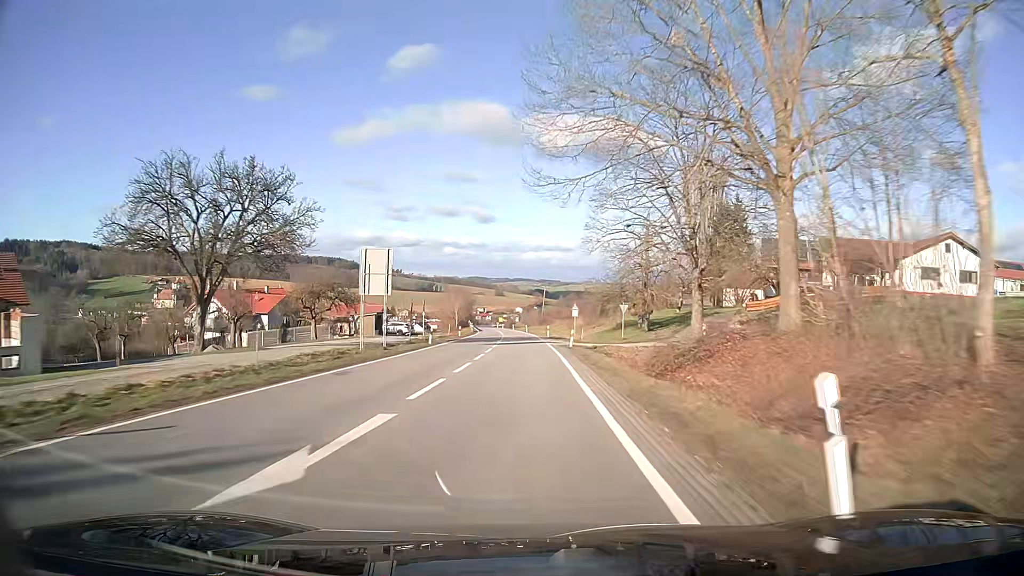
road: secondary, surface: asphalt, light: Day
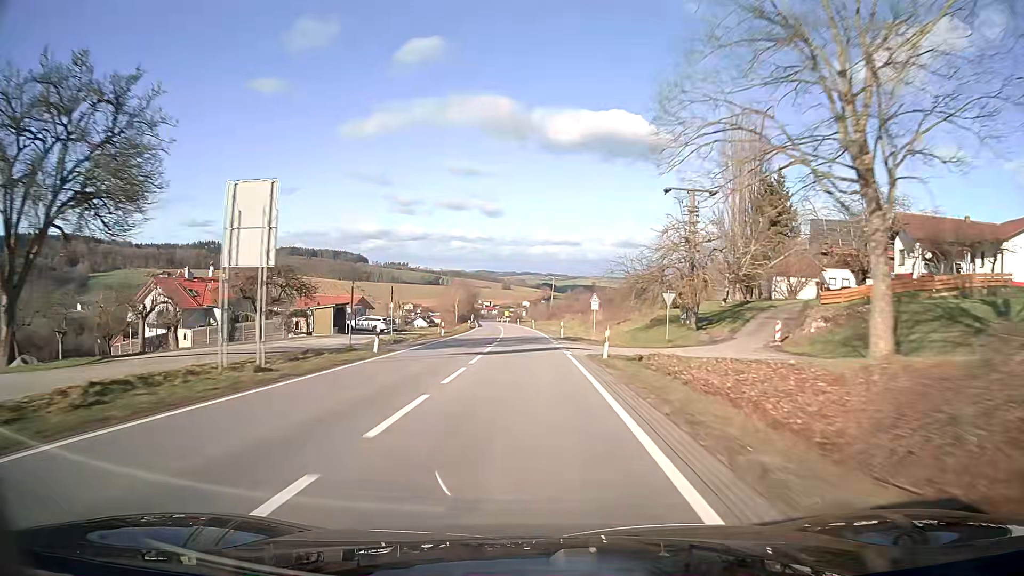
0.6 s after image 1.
(-0.1, +15.8) m; -1°
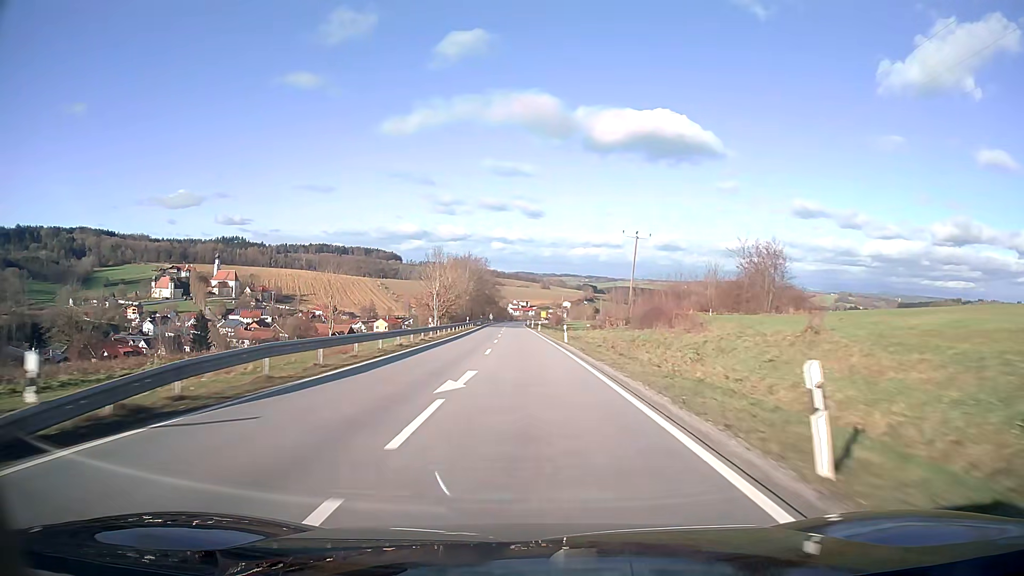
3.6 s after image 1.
(-2.2, +79.1) m; -3°
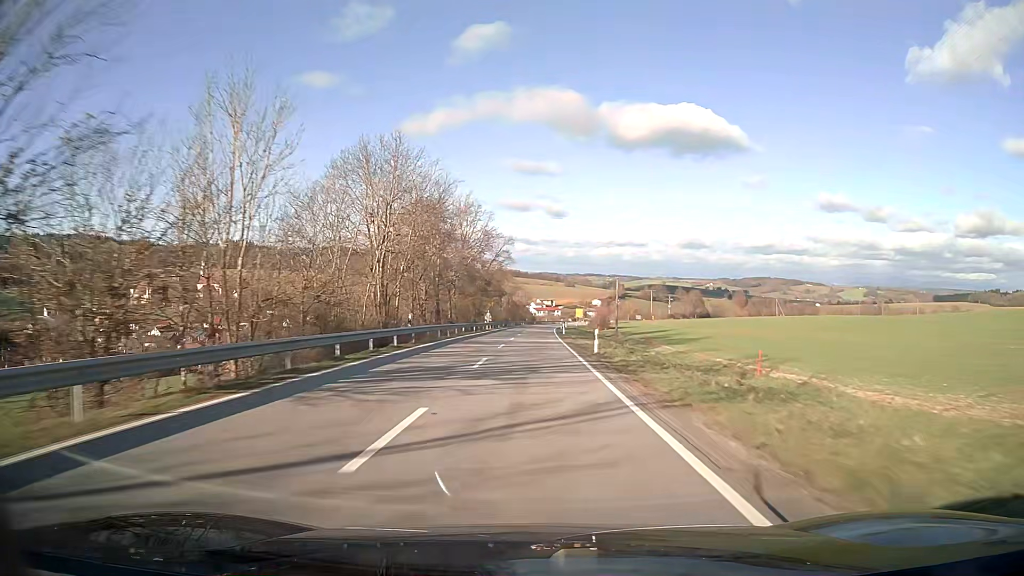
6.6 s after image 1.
(-1.6, +79.1) m; -2°
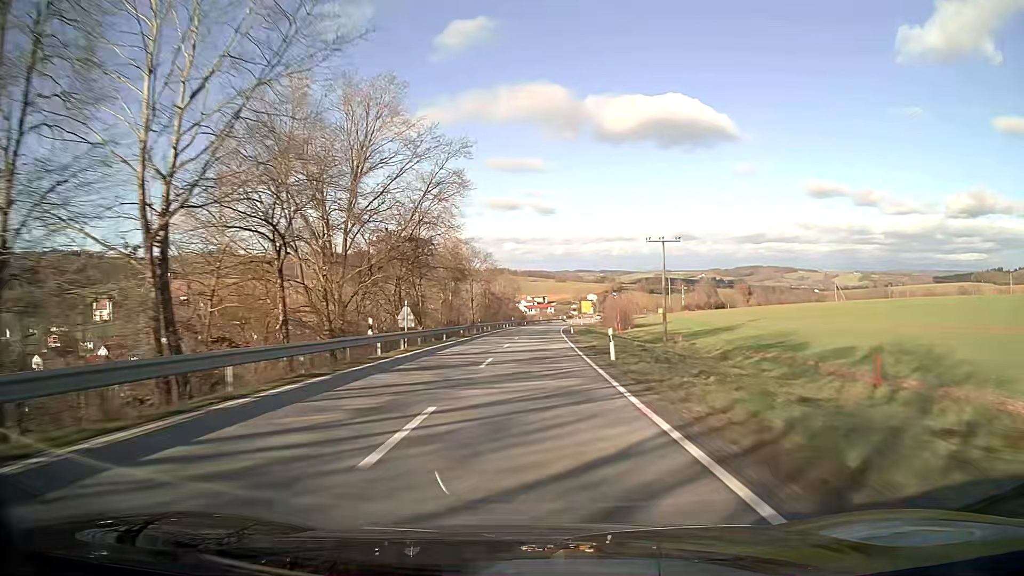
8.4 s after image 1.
(+0.3, +48.0) m; +1°
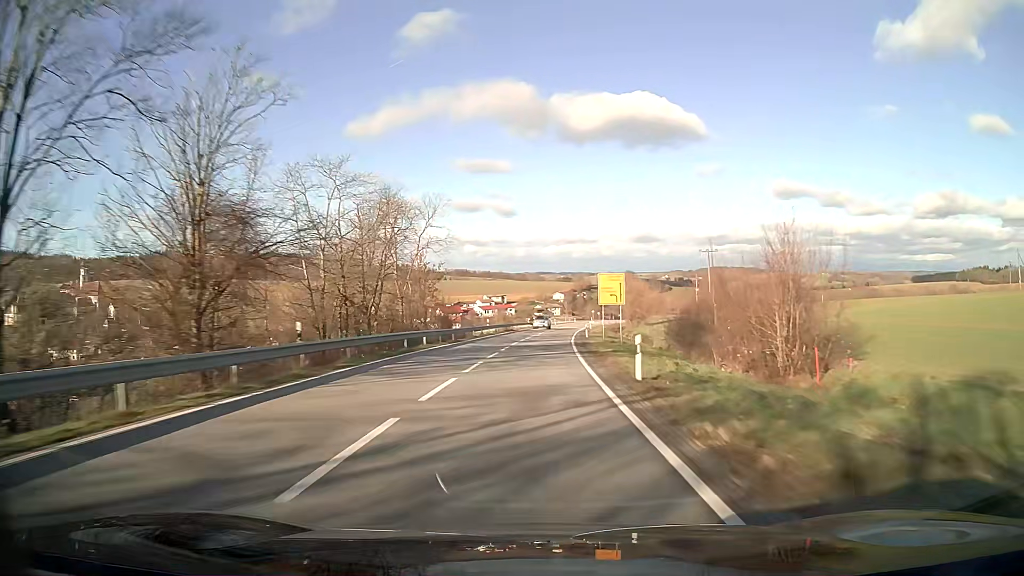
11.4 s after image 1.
(+2.1, +78.8) m; +4°
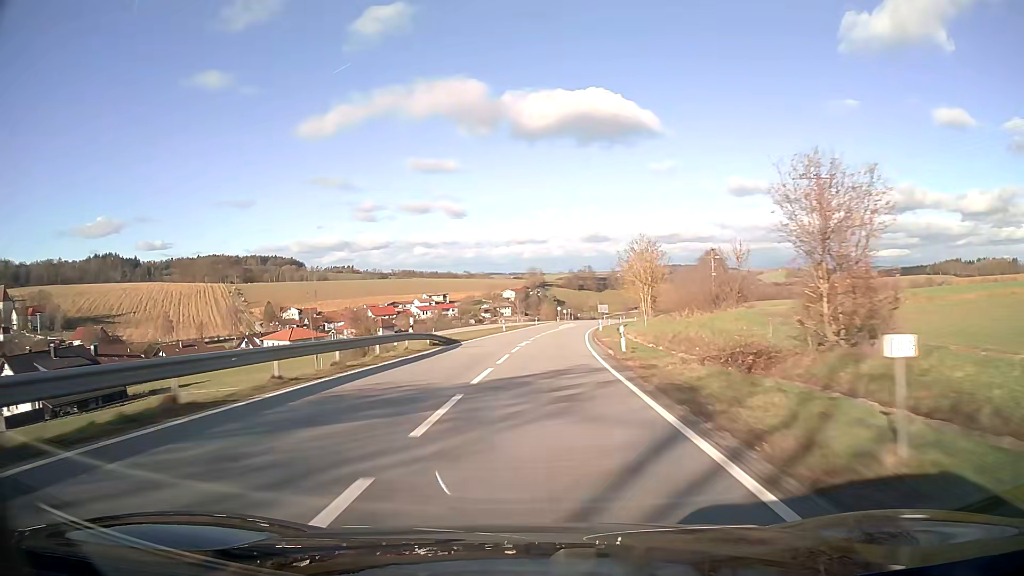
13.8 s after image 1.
(+2.2, +63.2) m; +4°
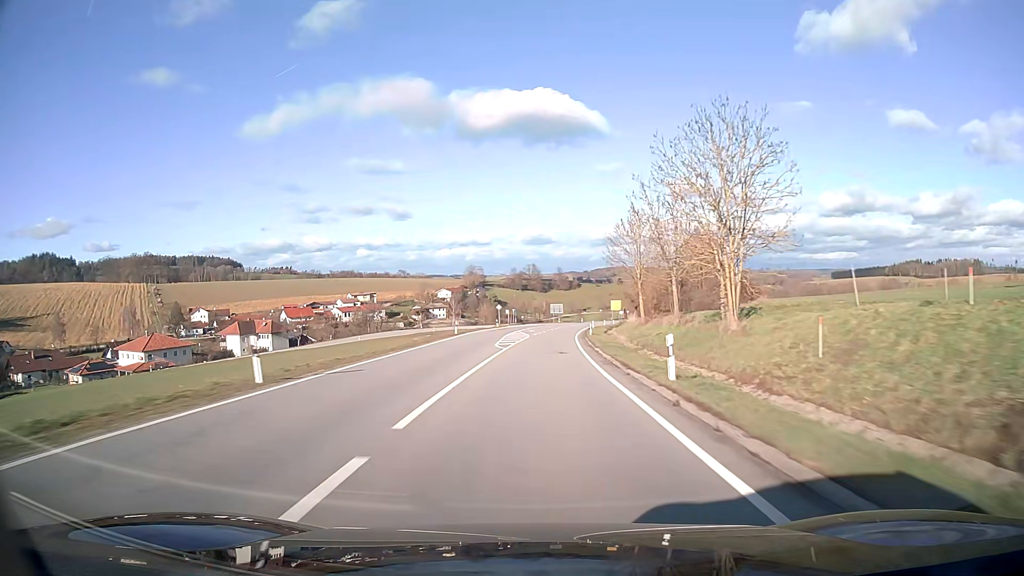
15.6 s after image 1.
(+2.0, +47.3) m; +5°
